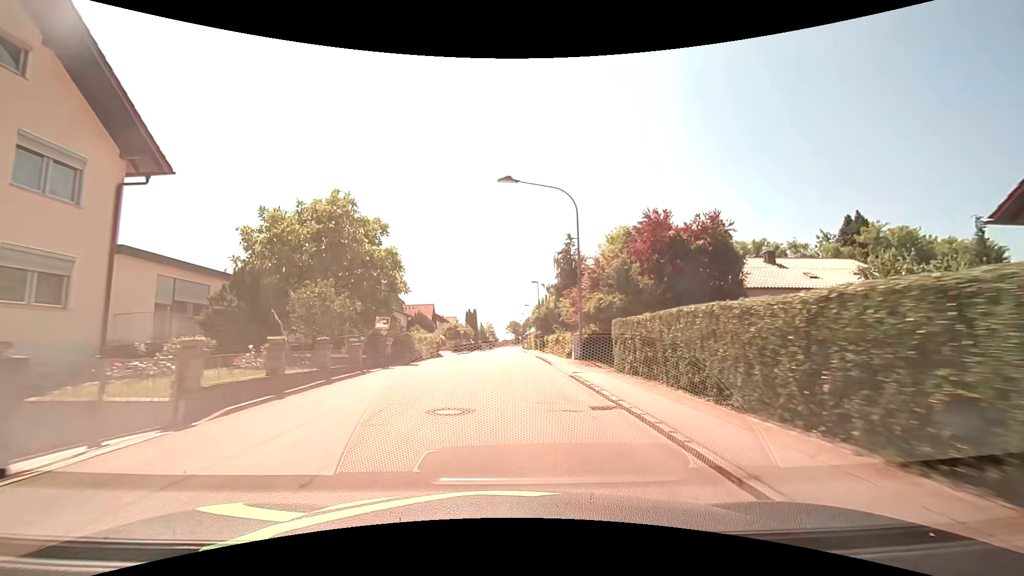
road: unclassified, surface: asphalt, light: Day
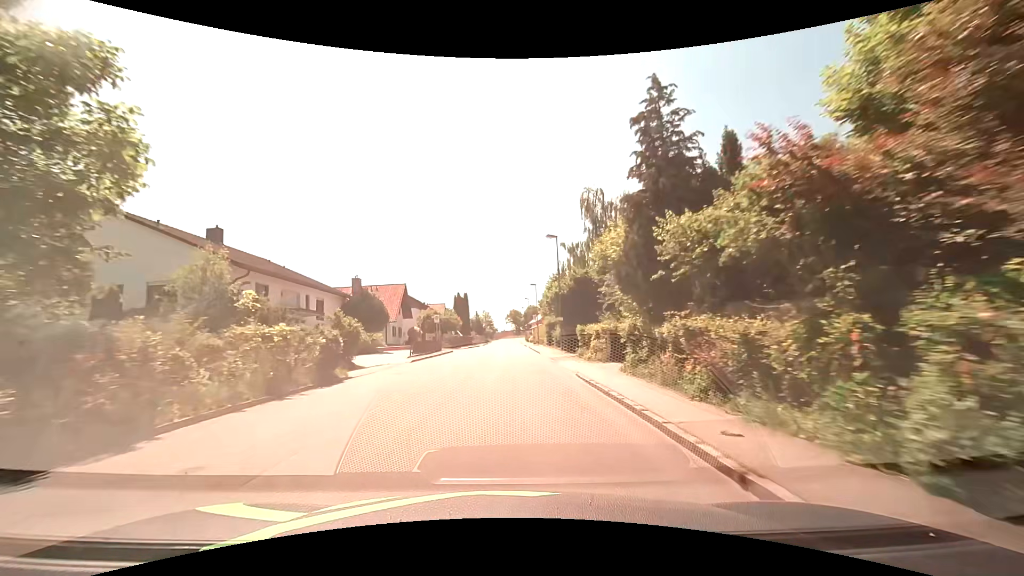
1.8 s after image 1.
(0.0, +22.8) m; 0°
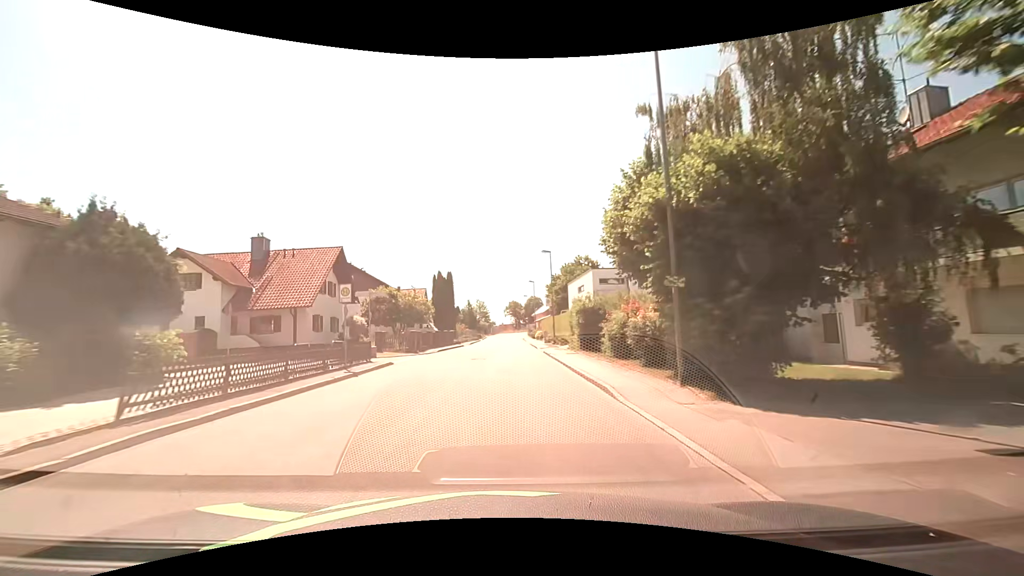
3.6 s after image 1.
(-0.1, +23.2) m; 0°
(0, +10) (0, +20) (0, +30) (0, +40) (0, +50) (0, +60) (0, +70) (0, +80) (0, +90) (+1, +100) m
